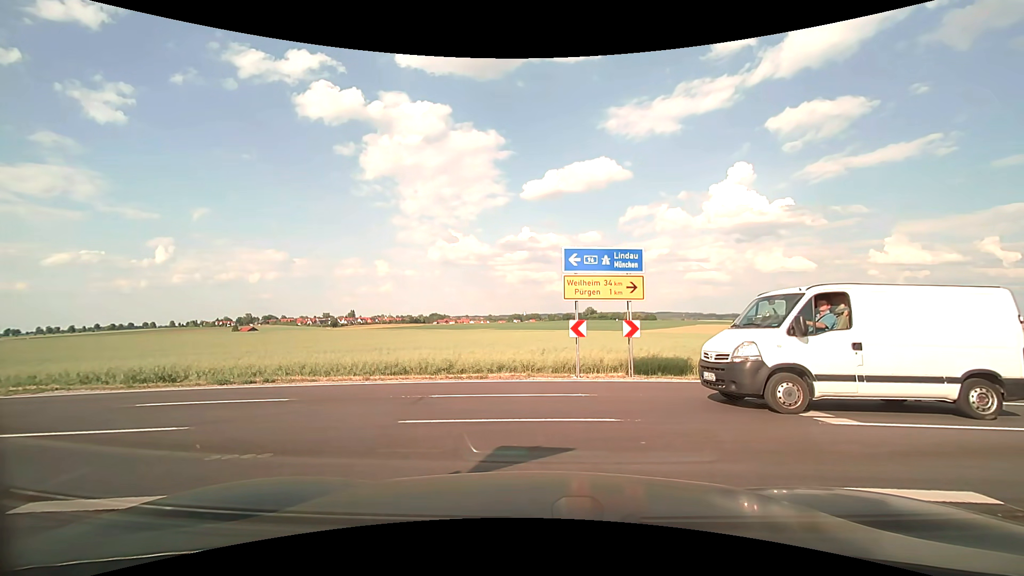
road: tertiary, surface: asphalt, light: Day
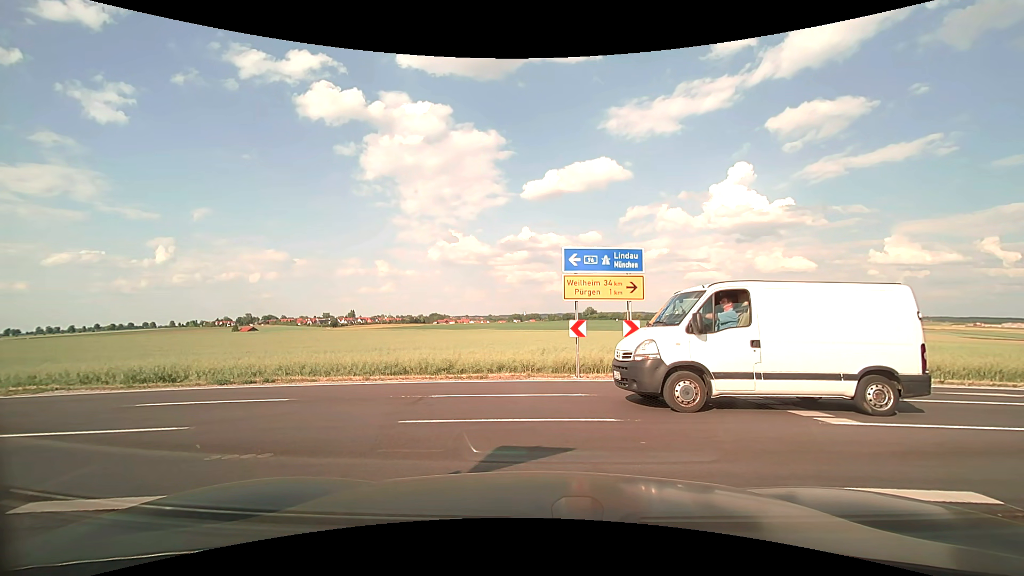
(0.0, 0.0) m; 0°
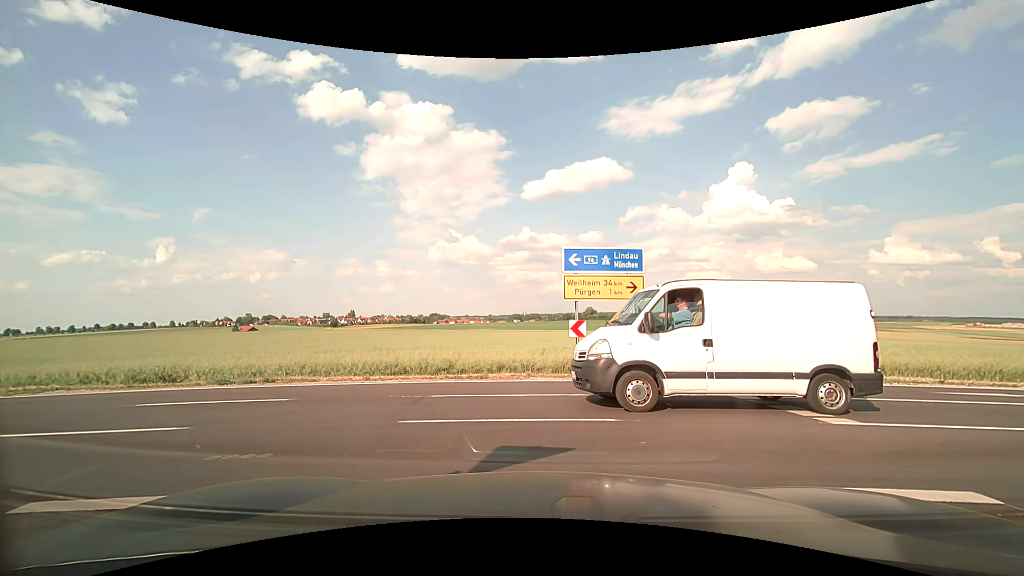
(0.0, 0.0) m; 0°
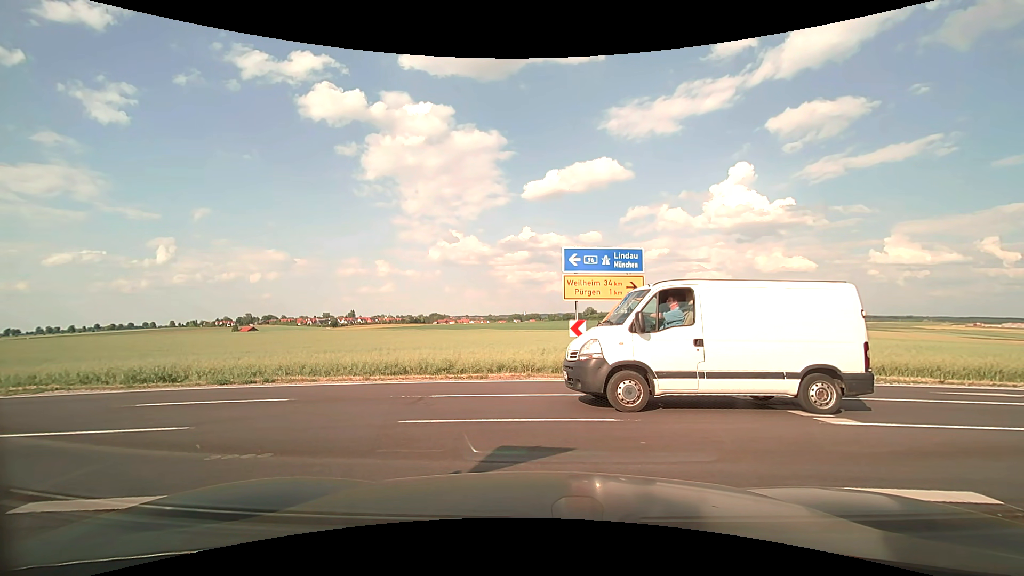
(0.0, 0.0) m; 0°
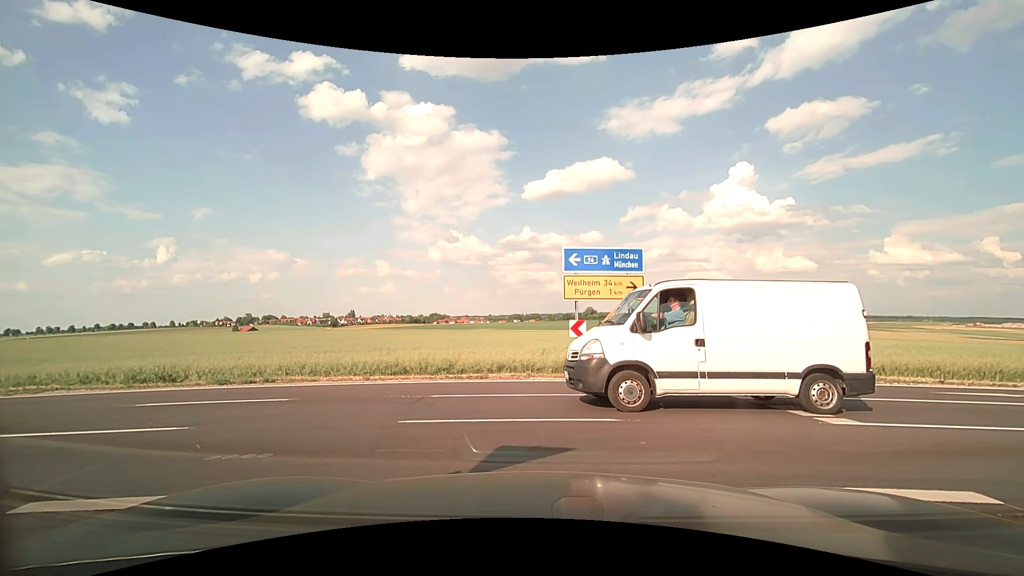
(0.0, 0.0) m; 0°
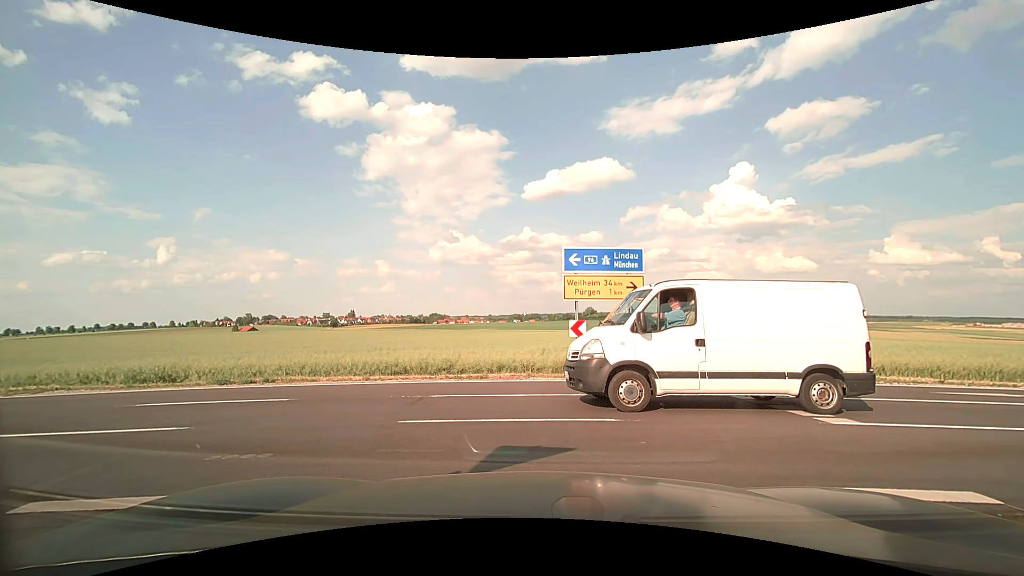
(0.0, 0.0) m; 0°
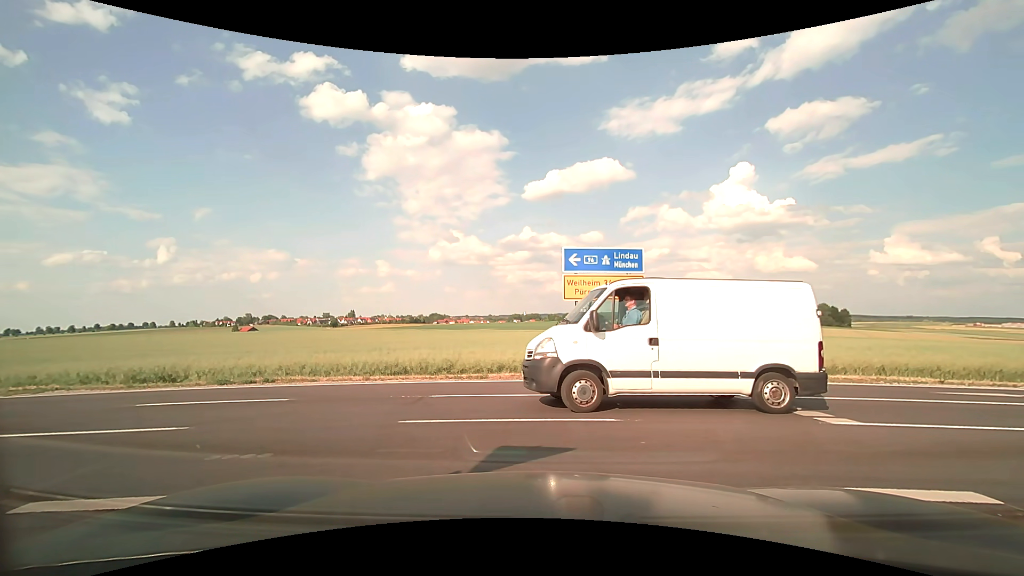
(0.0, 0.0) m; 0°
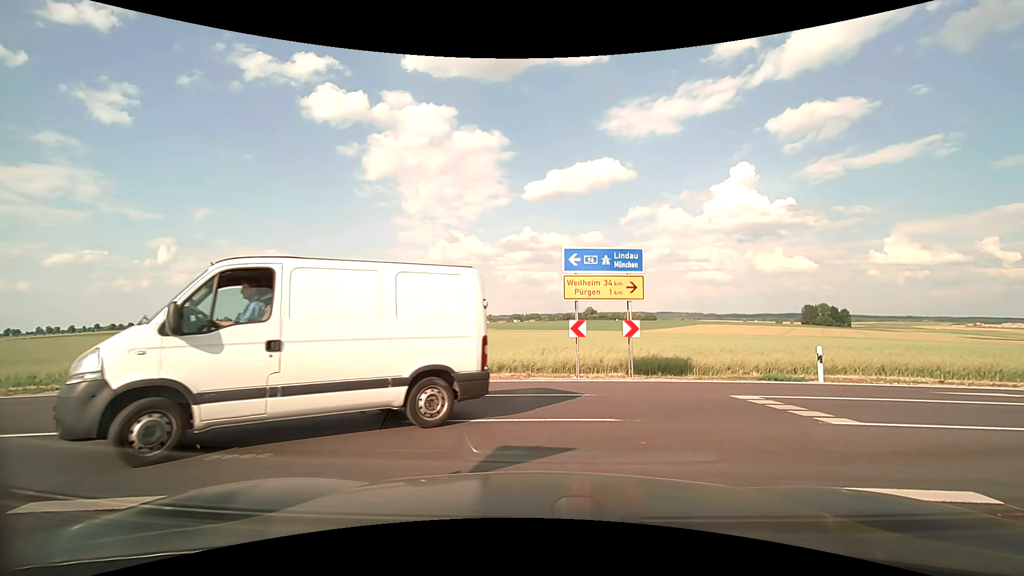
(0.0, 0.0) m; 0°
(-4, +9) (-13, +12) (-23, +13) (-33, +13) (-43, +12) (-53, +12) (-63, +11) (-73, +11) (-83, +11) (-93, +12) m
